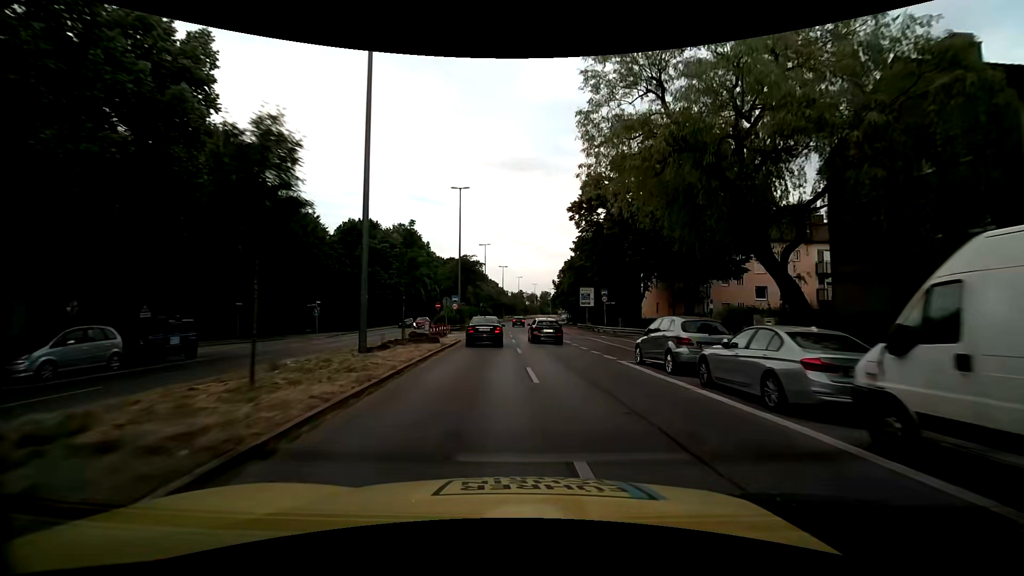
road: secondary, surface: asphalt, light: Day
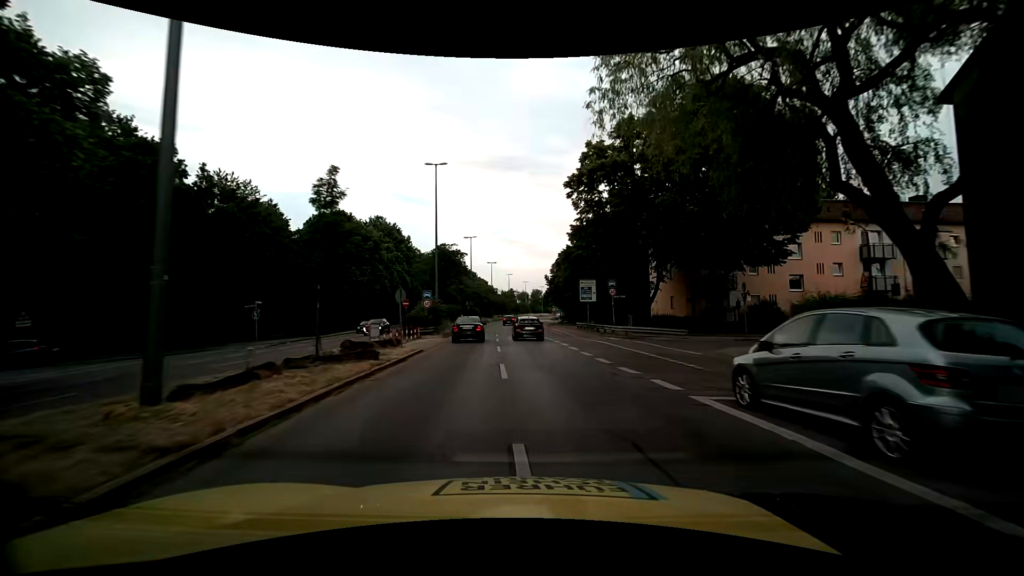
(0.0, +8.5) m; +1°
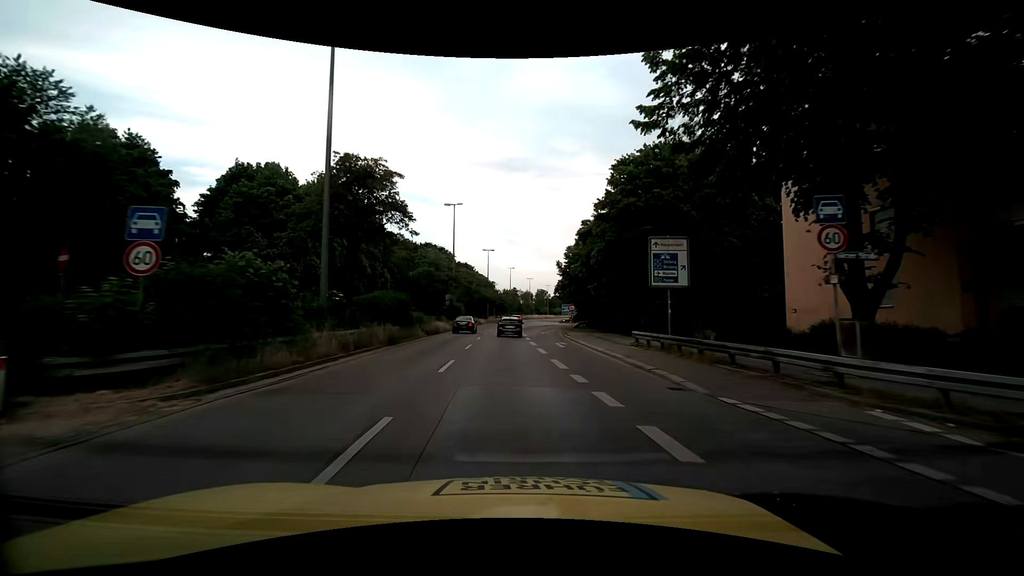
(+0.1, +25.8) m; -1°
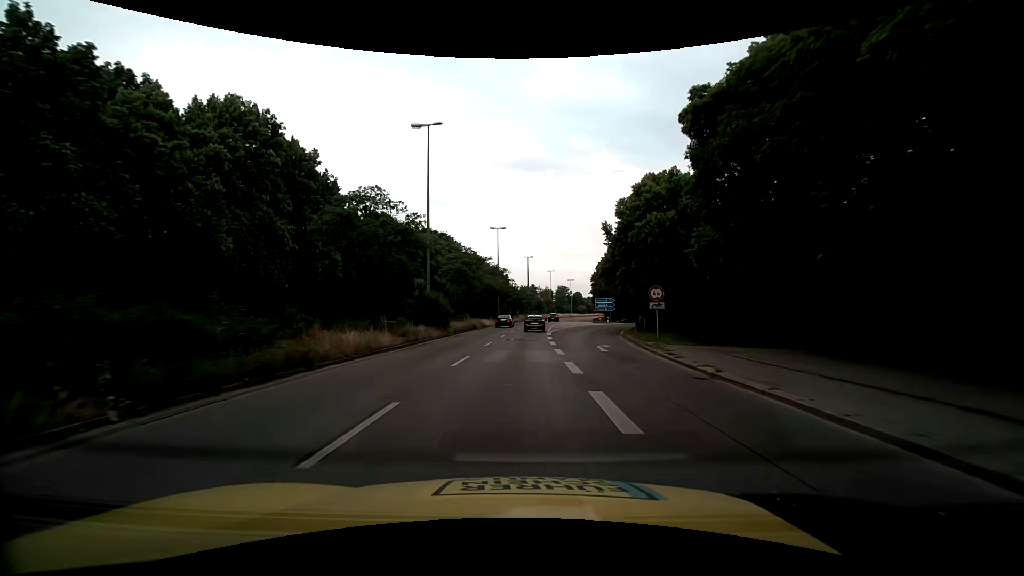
(-0.6, +26.6) m; -1°
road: trunk
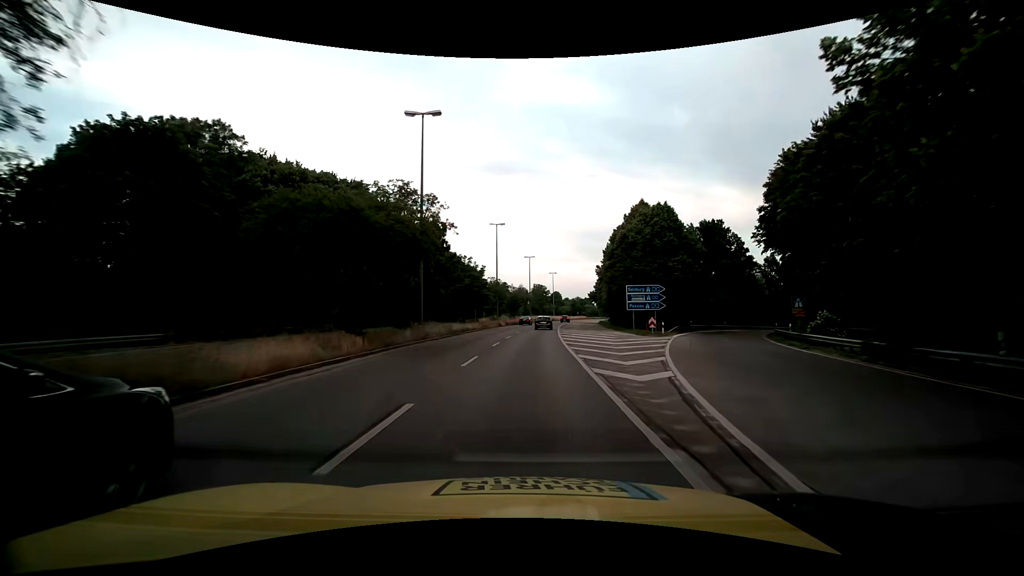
(+0.1, +46.2) m; +2°
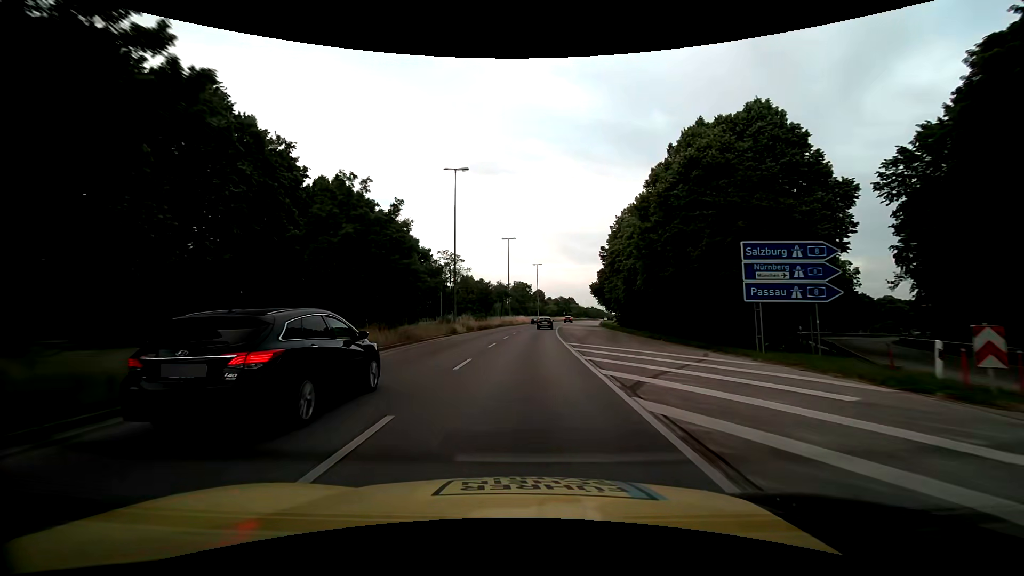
(+0.9, +28.6) m; +3°
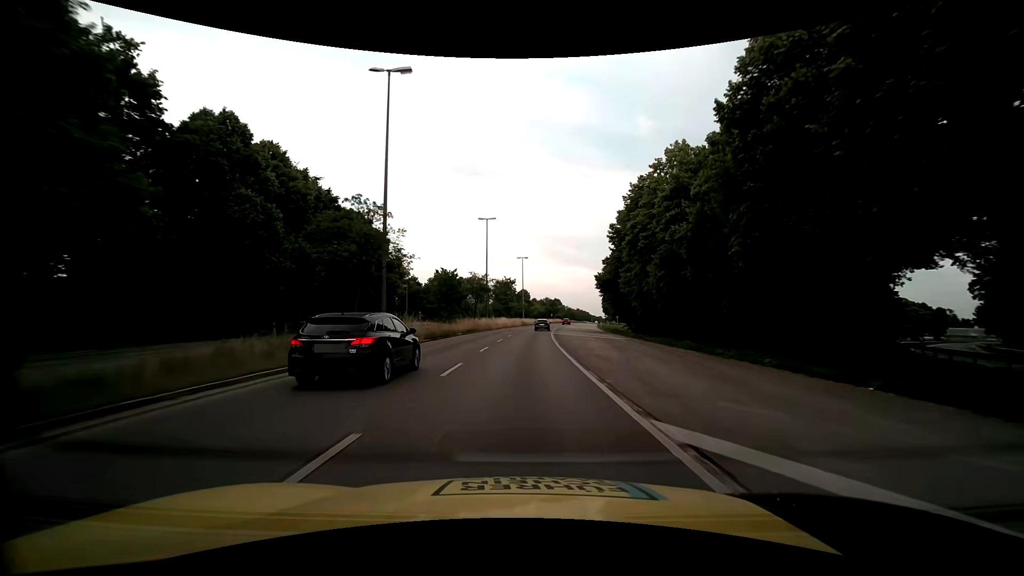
(+0.3, +19.5) m; +2°
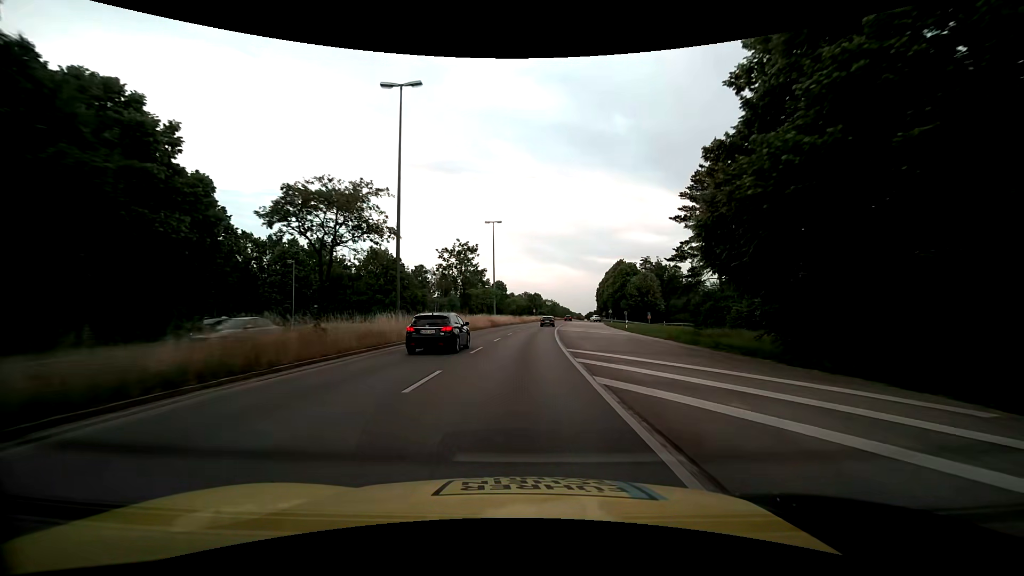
(+0.7, +39.7) m; +2°
(0, +10) (0, +20) (0, +30) (0, +40) (+1, +50) (+2, +60) (+3, +70) (+4, +80) (+5, +90) (+6, +100) m
